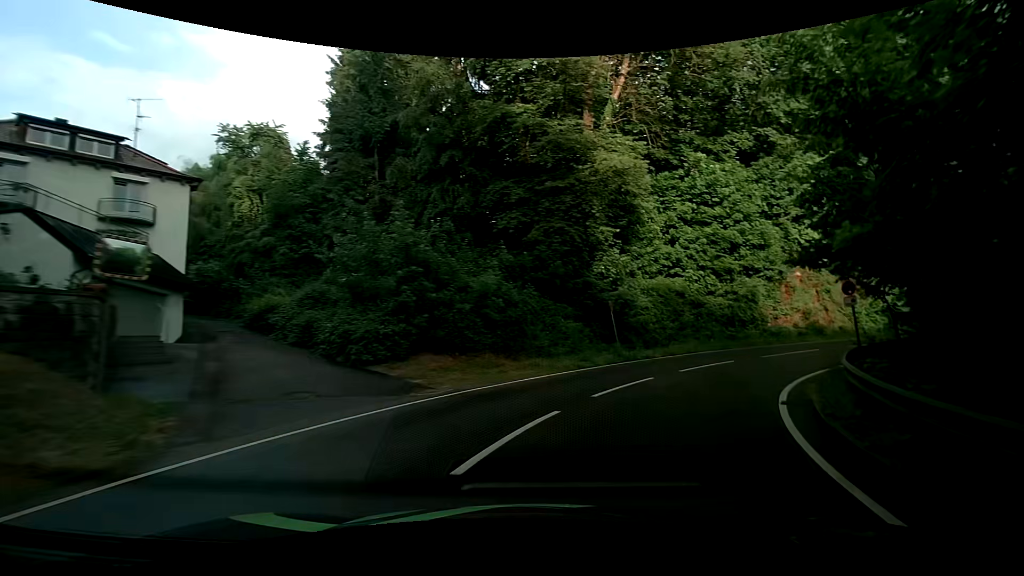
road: tertiary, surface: asphalt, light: Day
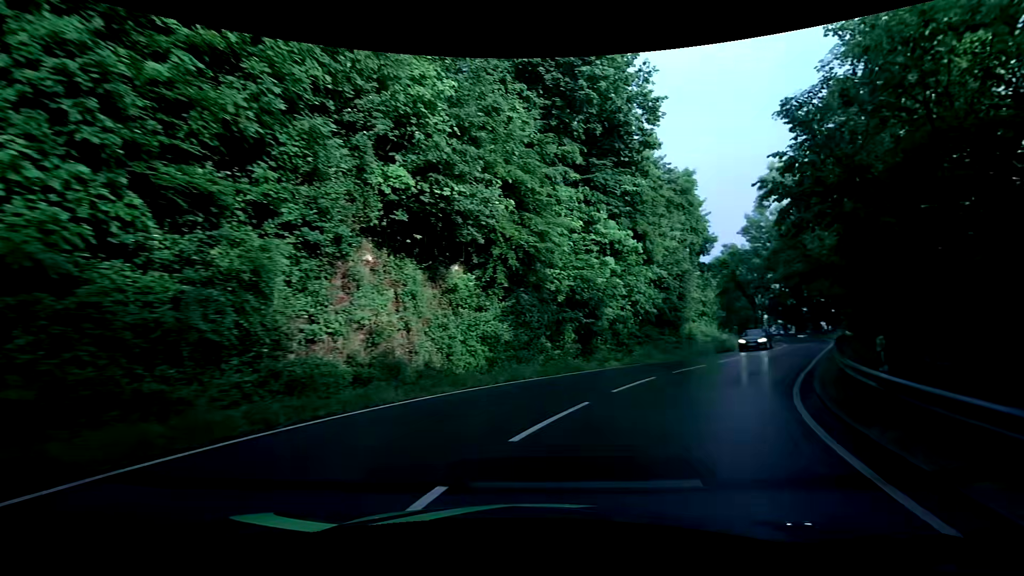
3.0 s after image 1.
(+8.4, +19.3) m; +49°
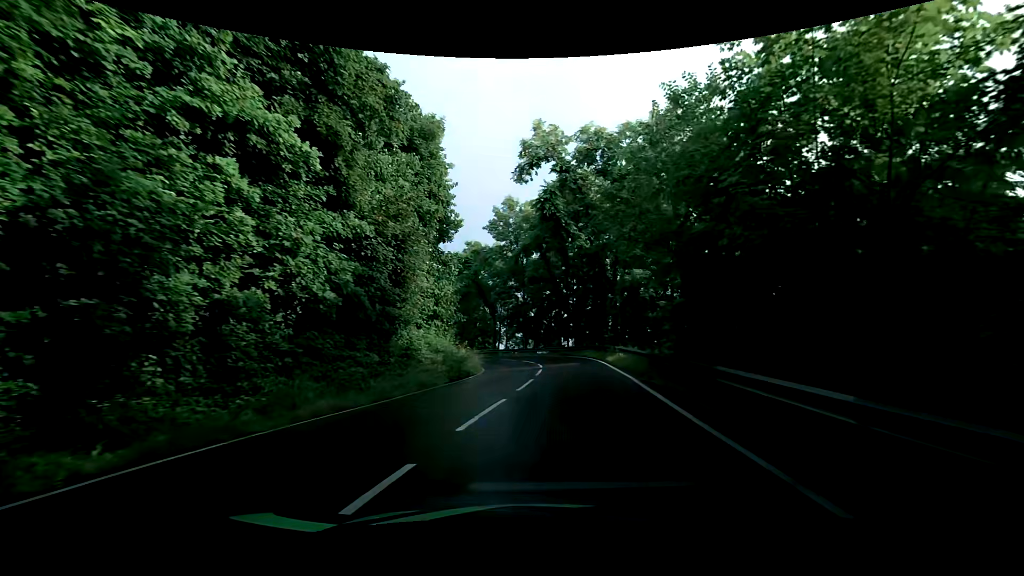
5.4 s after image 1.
(+4.3, +15.7) m; +29°
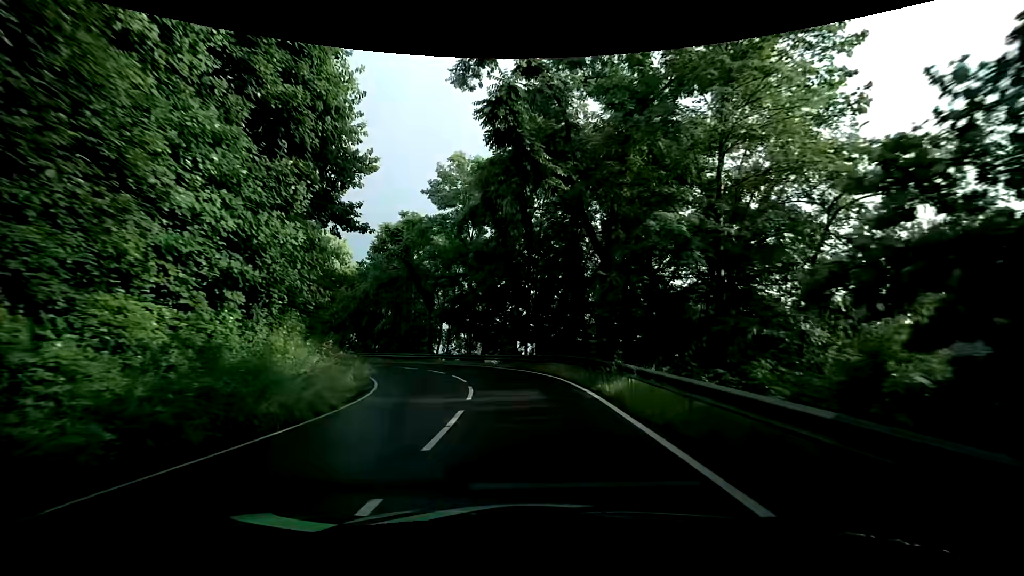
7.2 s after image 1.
(+0.7, +13.0) m; +4°
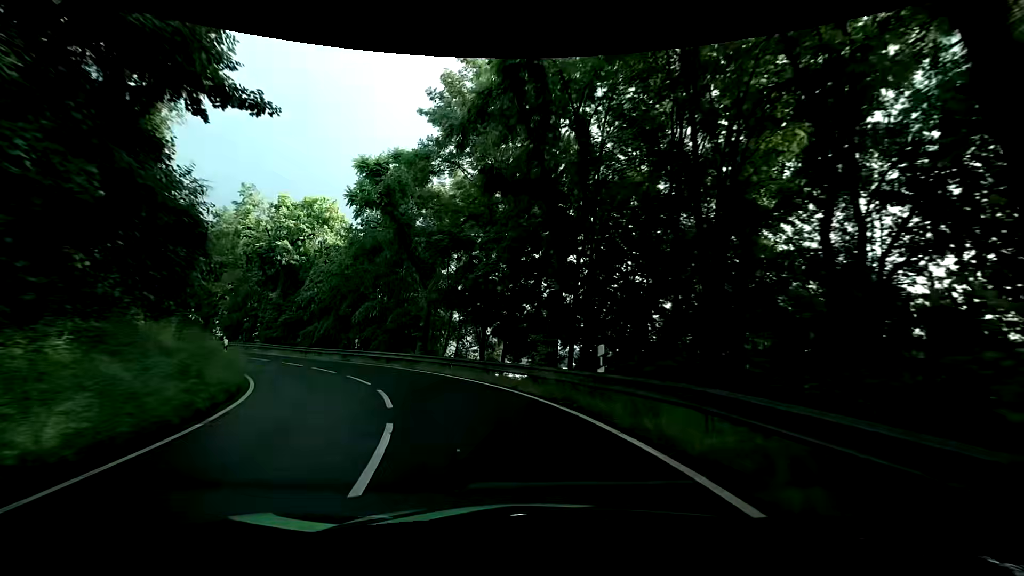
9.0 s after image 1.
(-0.2, +14.0) m; -4°
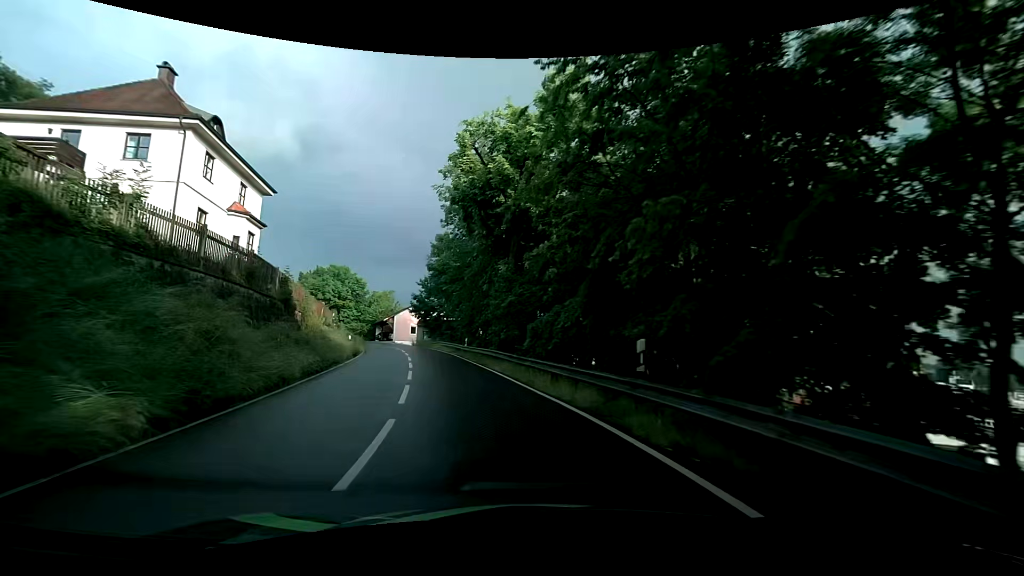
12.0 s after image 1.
(-6.2, +23.0) m; -32°
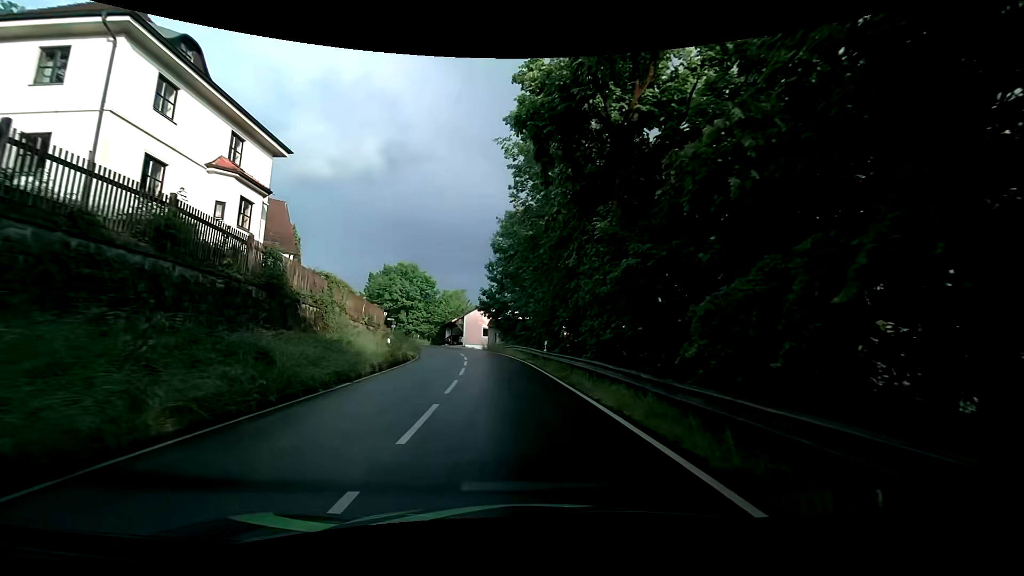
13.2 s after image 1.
(-1.2, +10.2) m; -10°
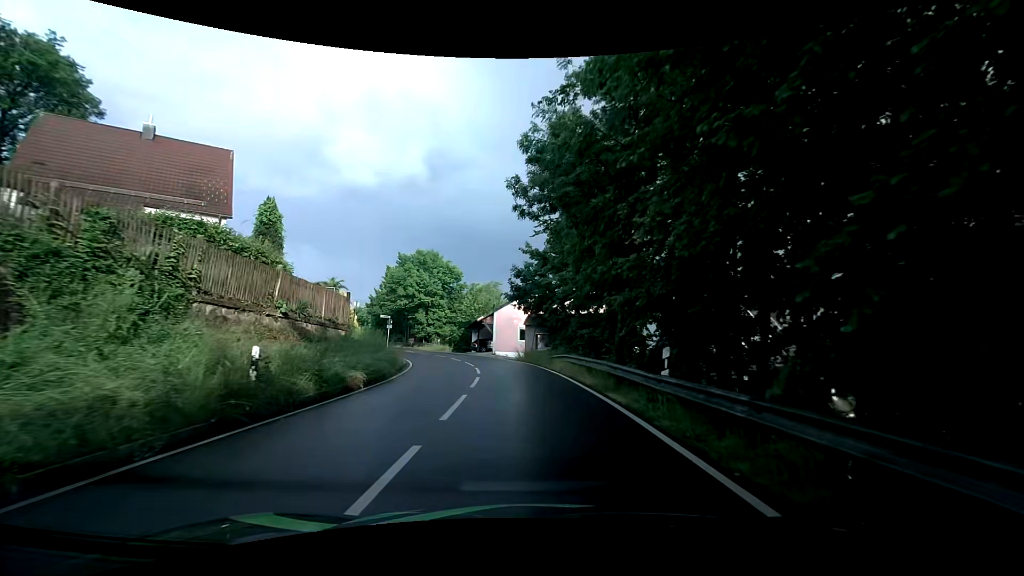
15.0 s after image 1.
(-0.9, +16.2) m; -4°
(0, +10) (-1, +20) (-3, +30) (-6, +39) (-10, +48) (-15, +57) (-20, +66) (-25, +74) (-30, +83) (-36, +91) m
